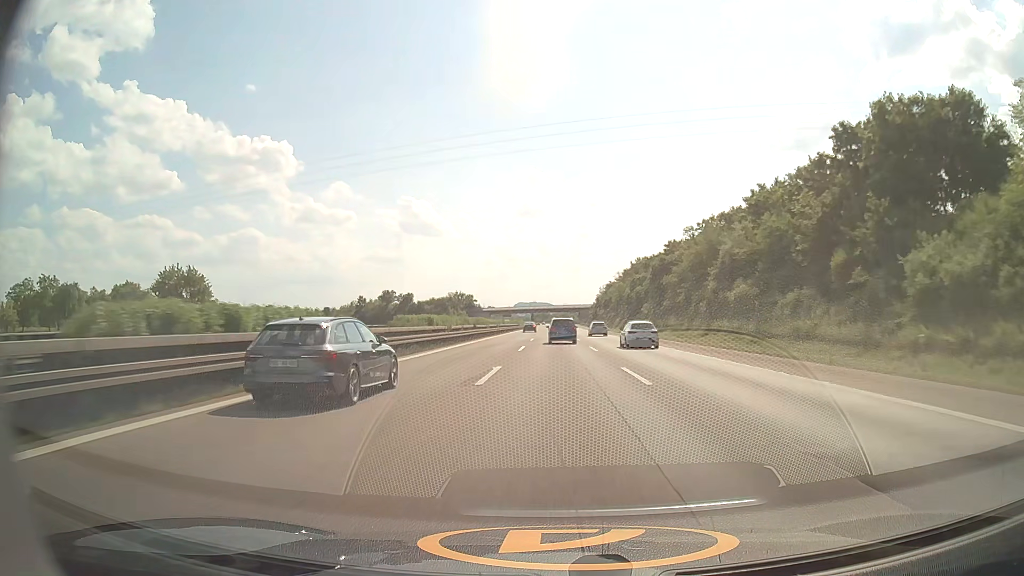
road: motorway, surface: asphalt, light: Day
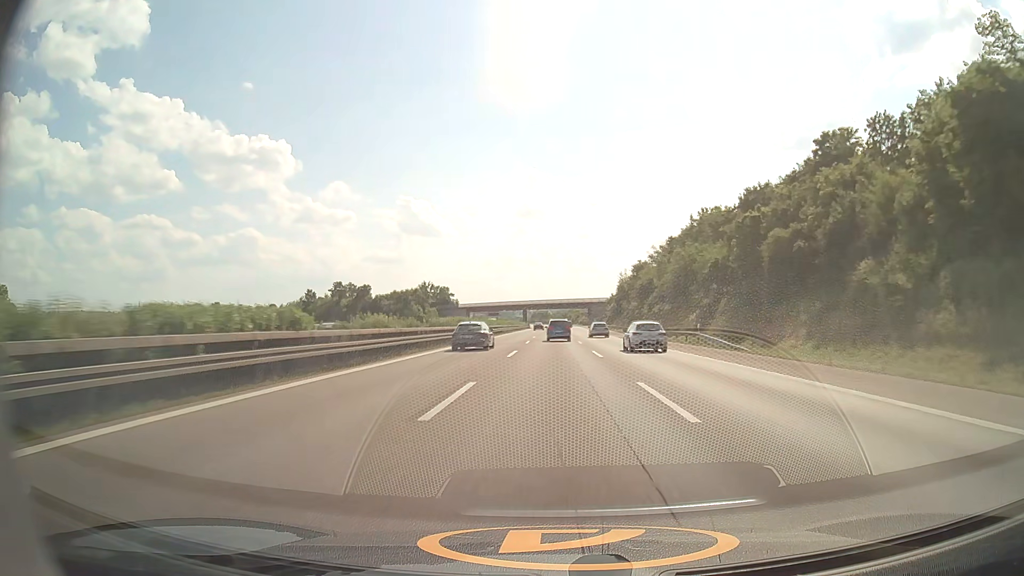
(+0.1, +76.8) m; 0°
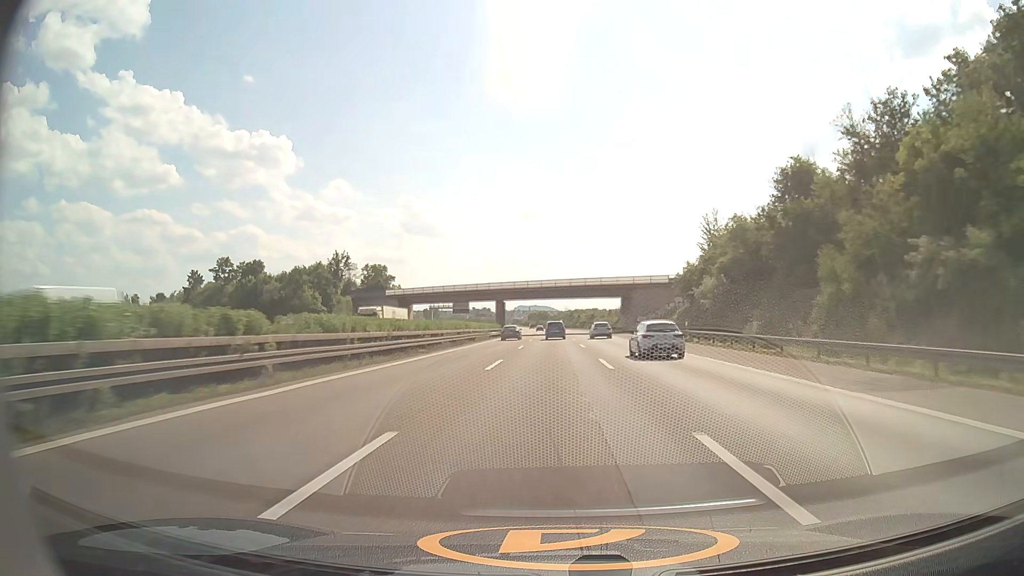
(+0.3, +96.7) m; 0°
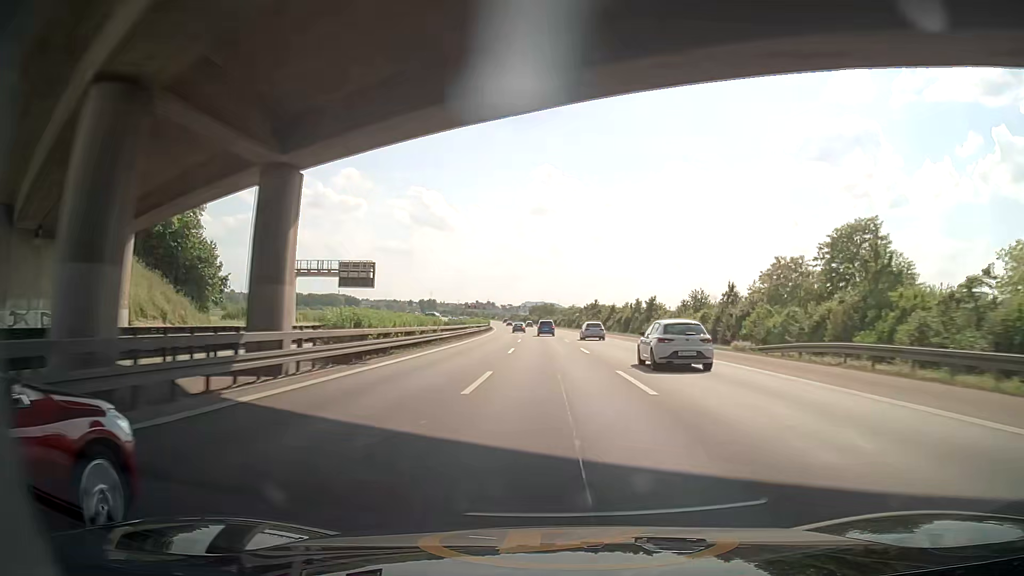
(-0.5, +98.0) m; -1°
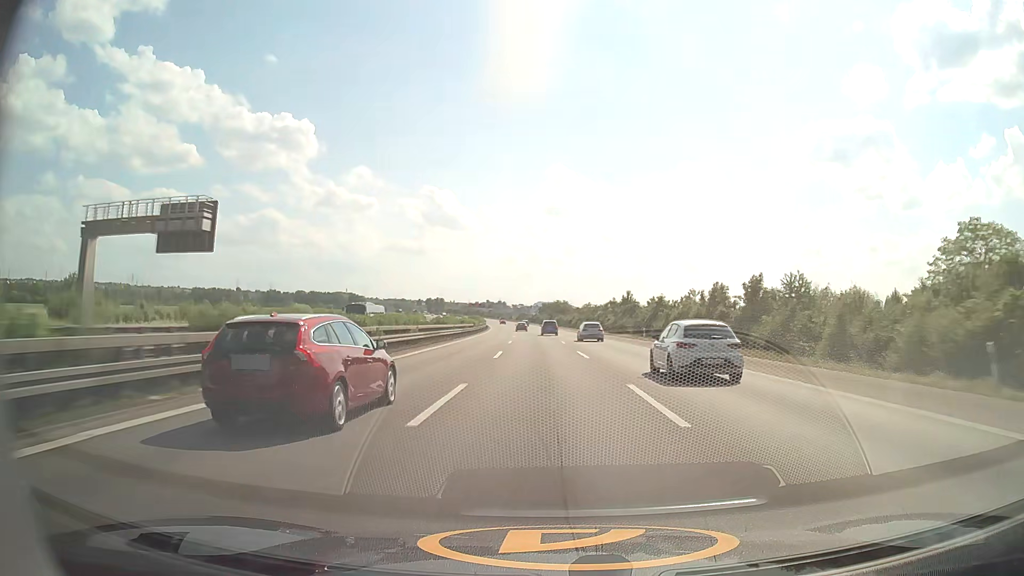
(-0.1, +39.9) m; -1°
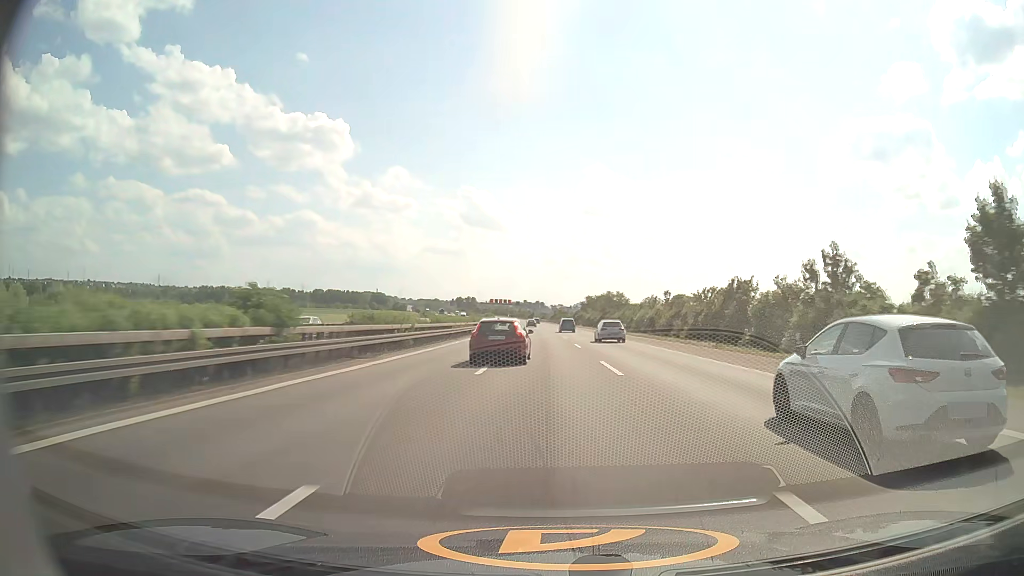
(-2.5, +81.2) m; -3°
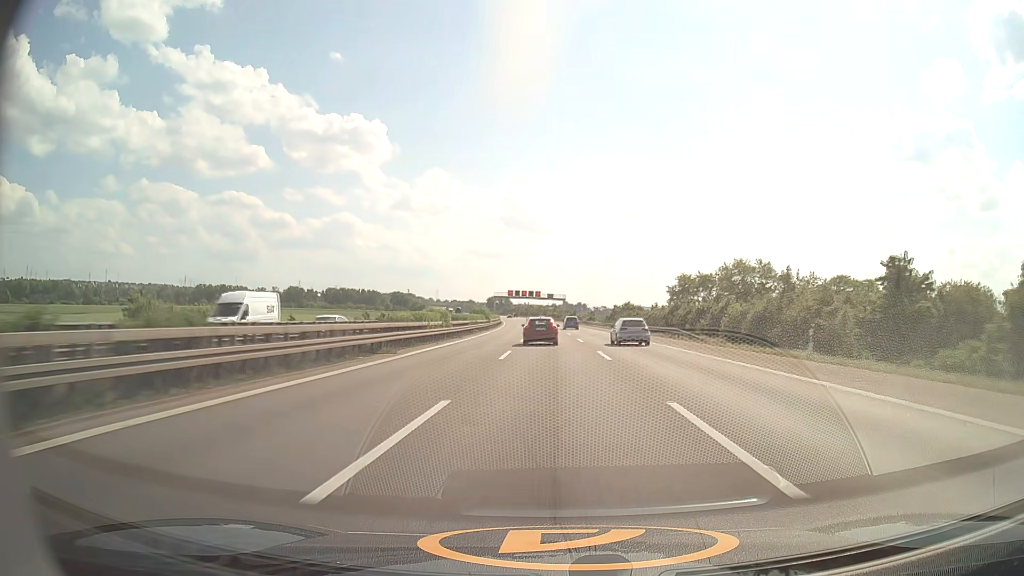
(-2.5, +102.0) m; -3°
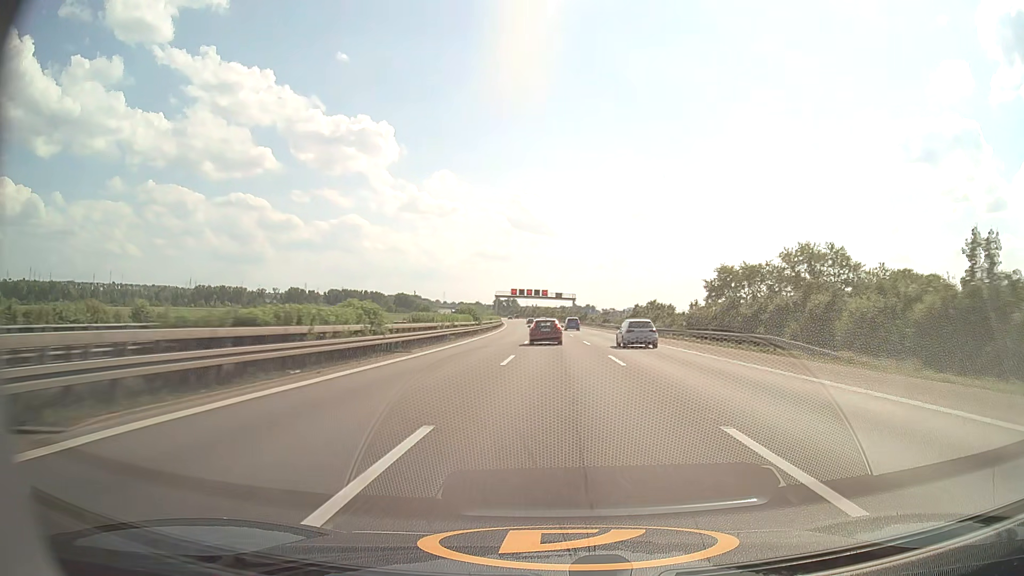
(-0.1, +20.4) m; -1°
(0, +10) (0, +20) (0, +30) (0, +40) (0, +50) (-1, +60) (-1, +70) (-1, +80) (-2, +90) (-2, +100) m
